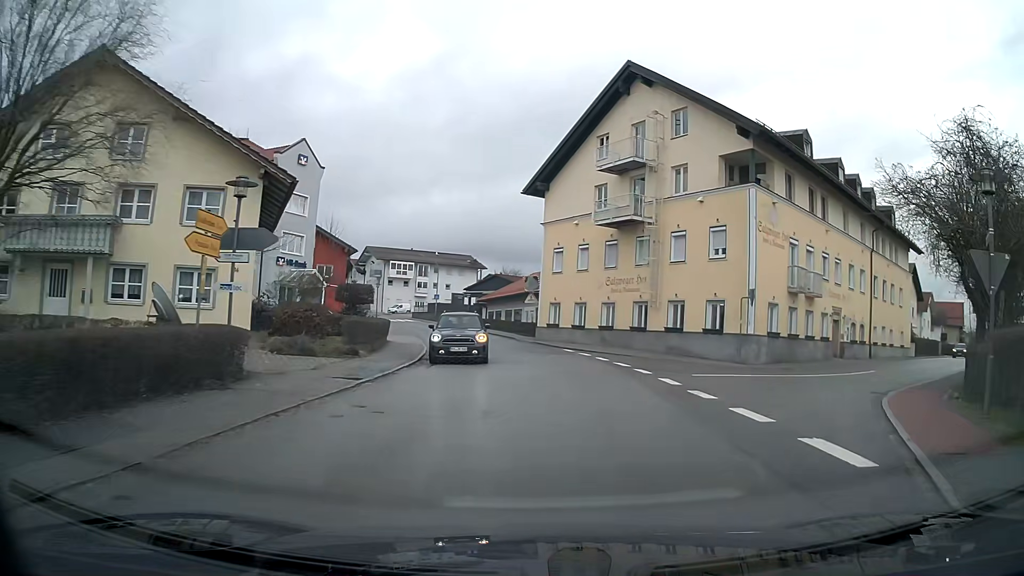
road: tertiary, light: Day
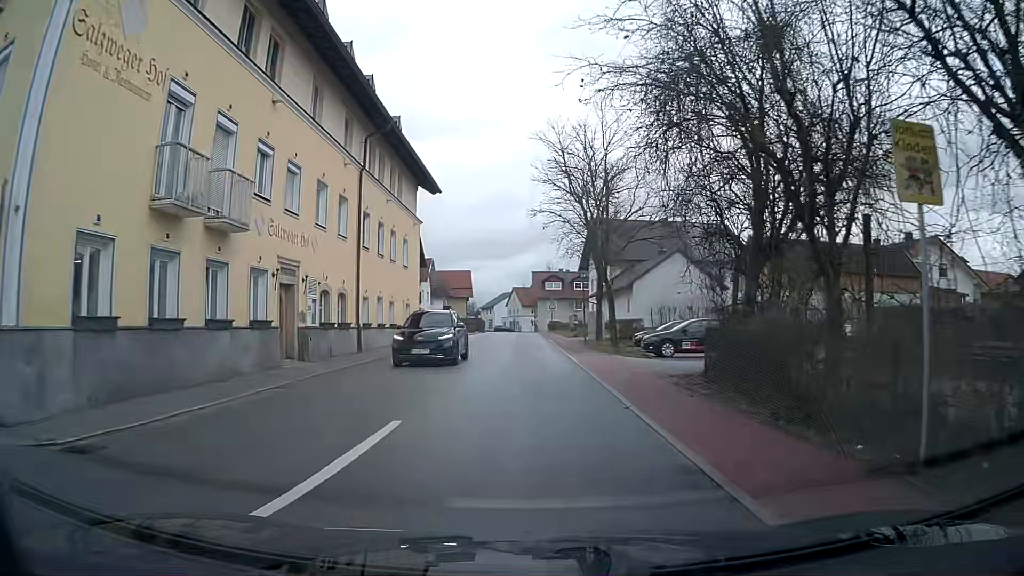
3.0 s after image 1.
(+8.3, +18.0) m; +42°
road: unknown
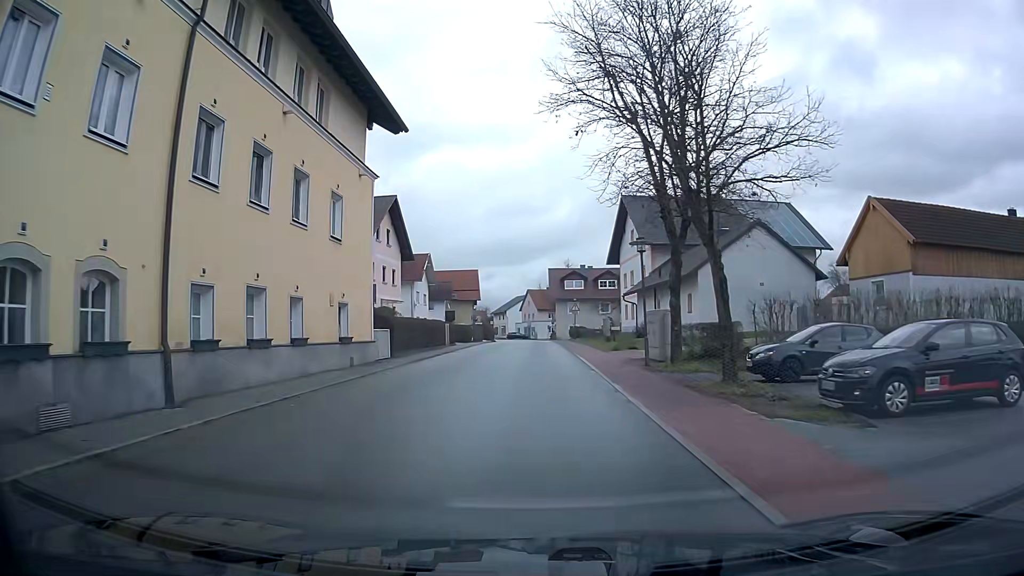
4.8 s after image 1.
(-0.1, +15.3) m; -2°
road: tertiary
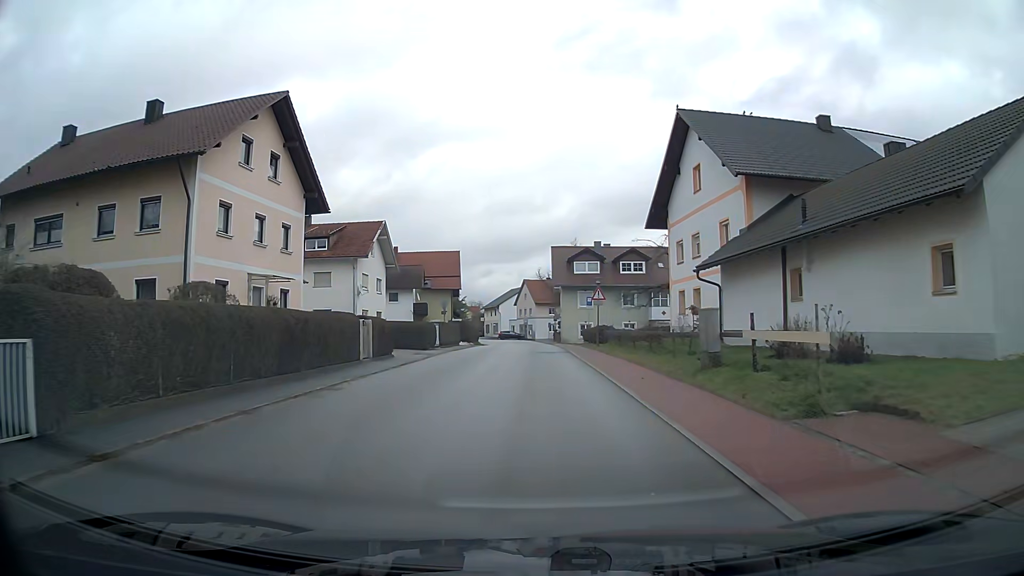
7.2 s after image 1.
(0.0, +22.5) m; 0°
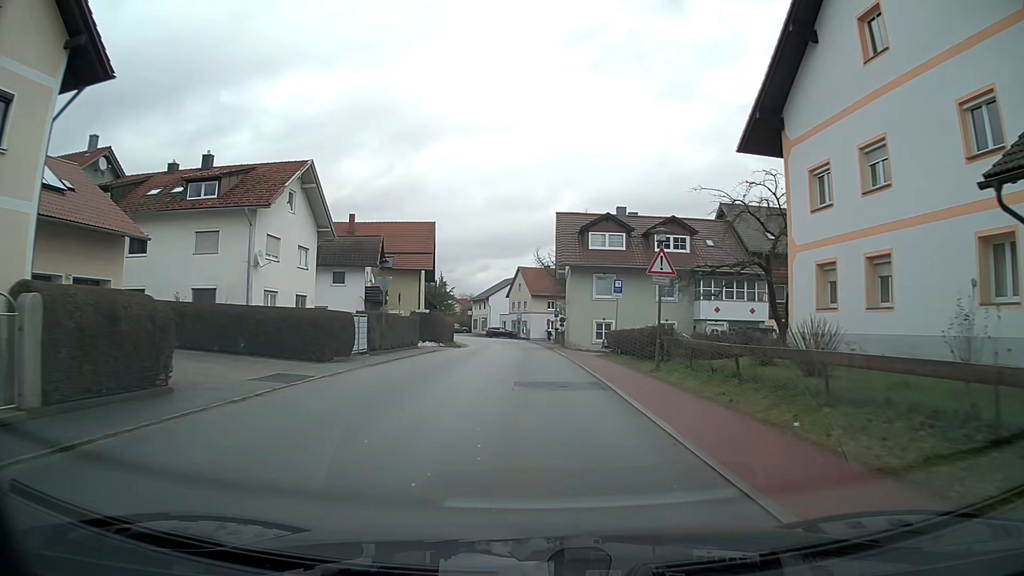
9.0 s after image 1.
(+0.1, +18.5) m; 0°
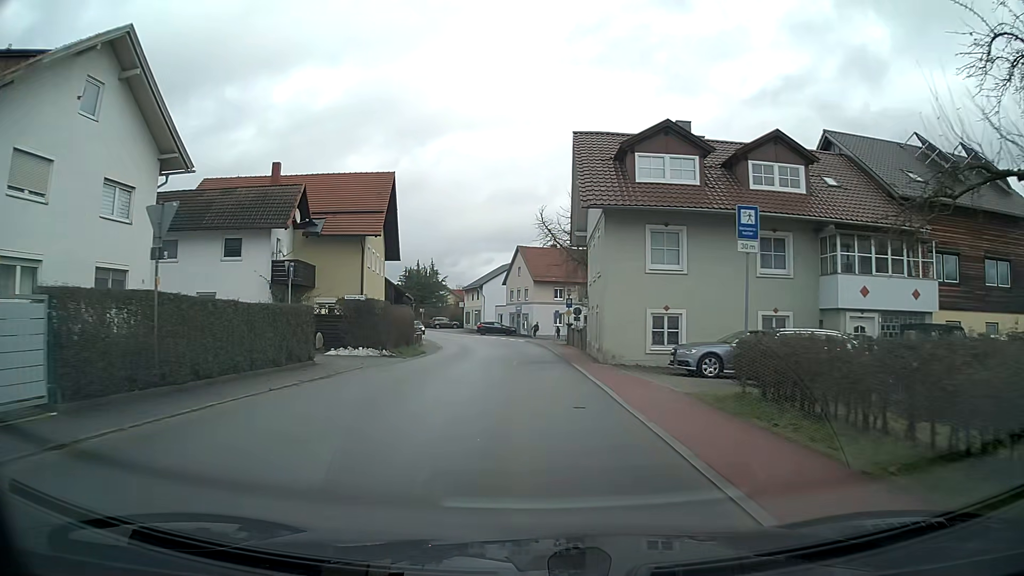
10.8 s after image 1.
(0.0, +18.7) m; 0°
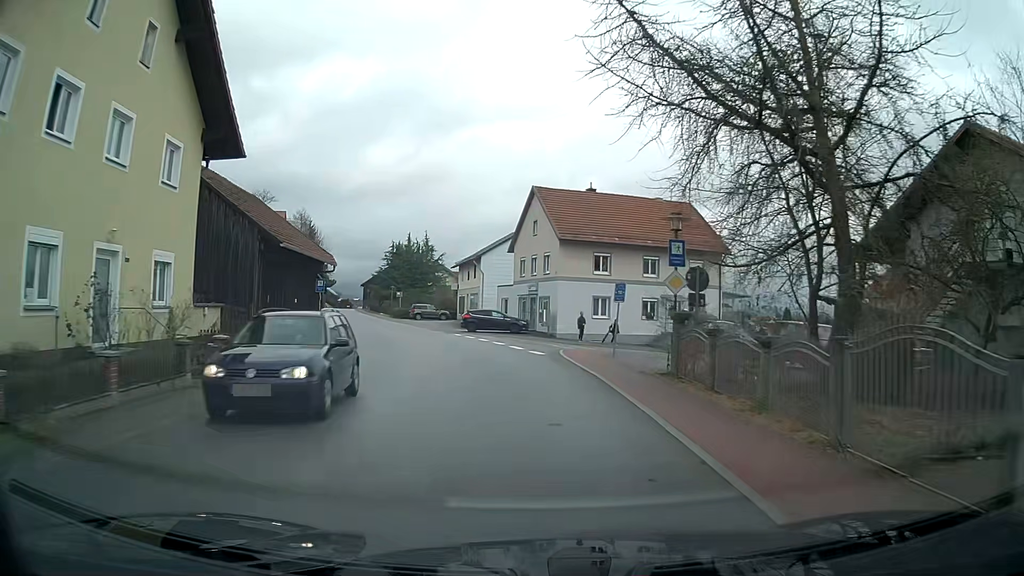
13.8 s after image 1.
(-0.9, +29.8) m; -3°
